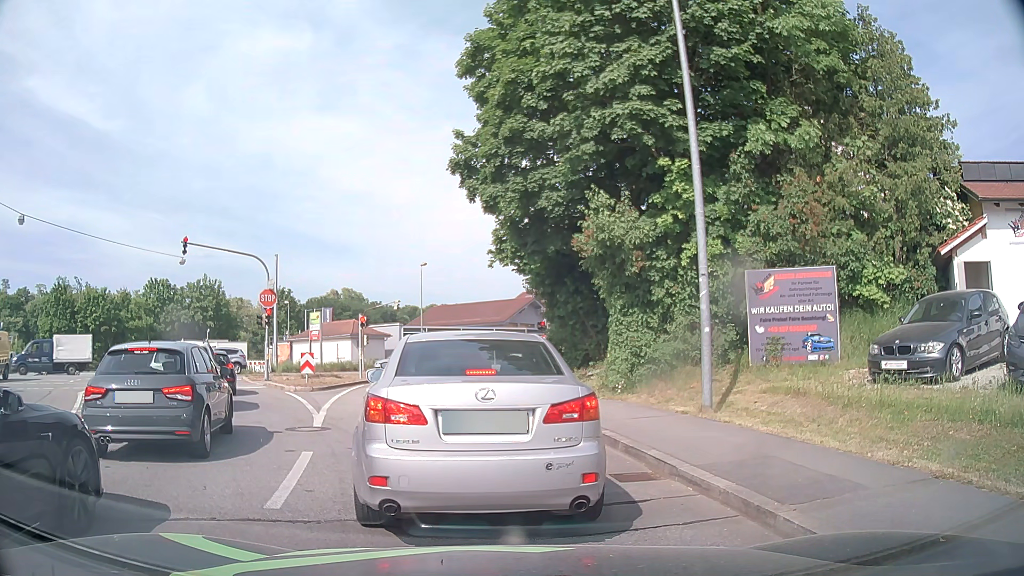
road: tertiary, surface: asphalt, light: Day
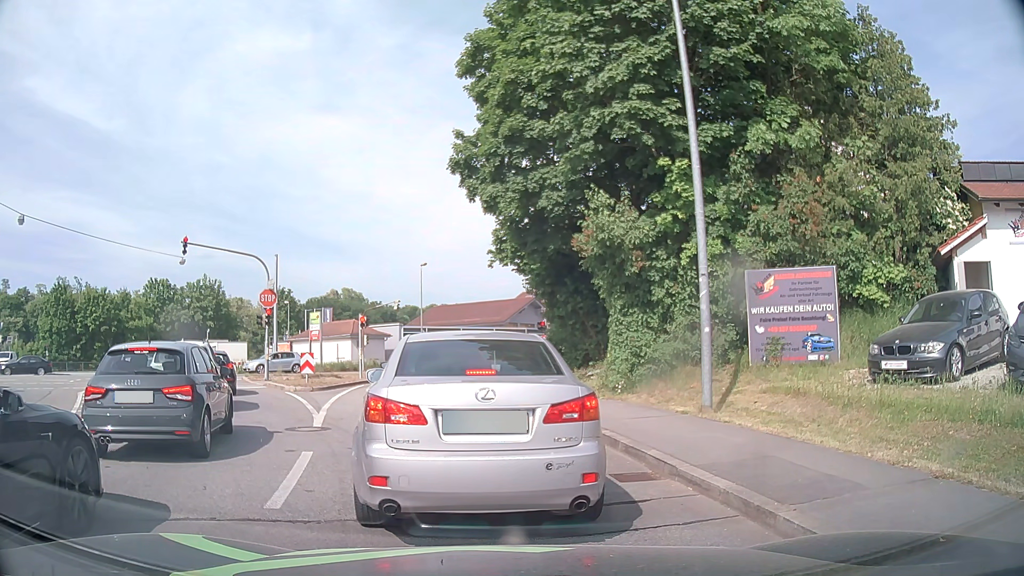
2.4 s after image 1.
(0.0, 0.0) m; 0°
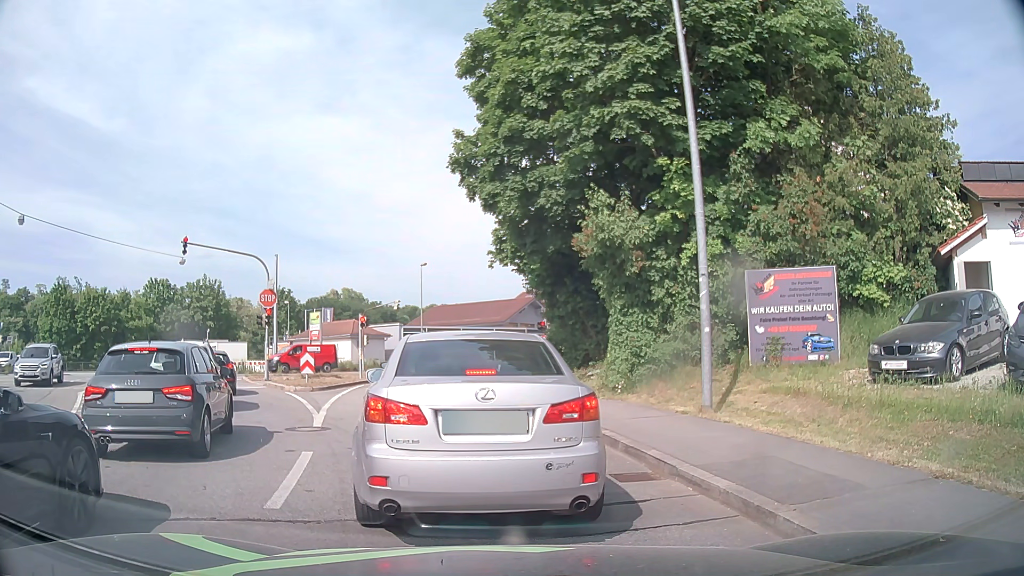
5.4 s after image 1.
(0.0, 0.0) m; 0°
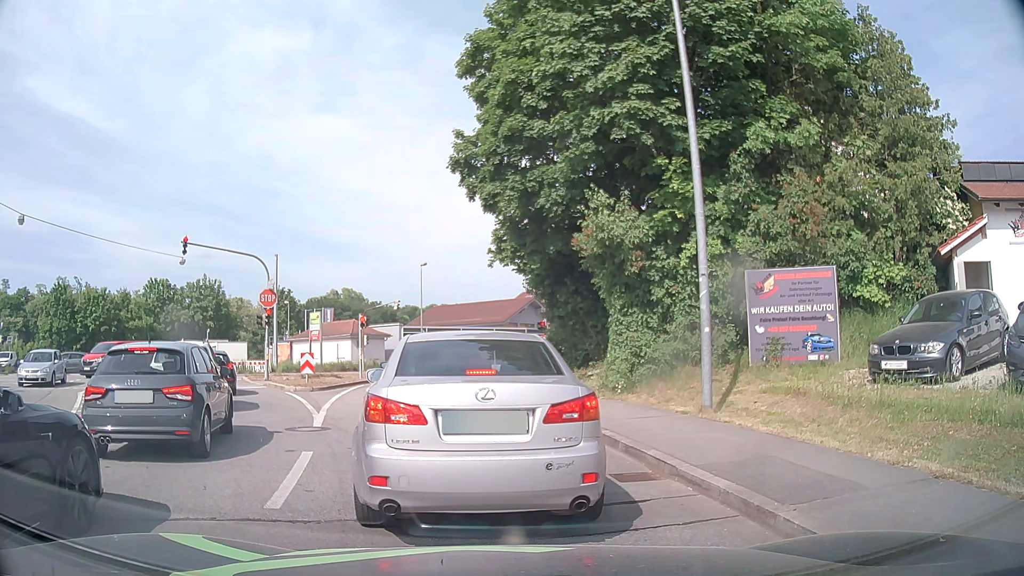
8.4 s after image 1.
(0.0, 0.0) m; 0°
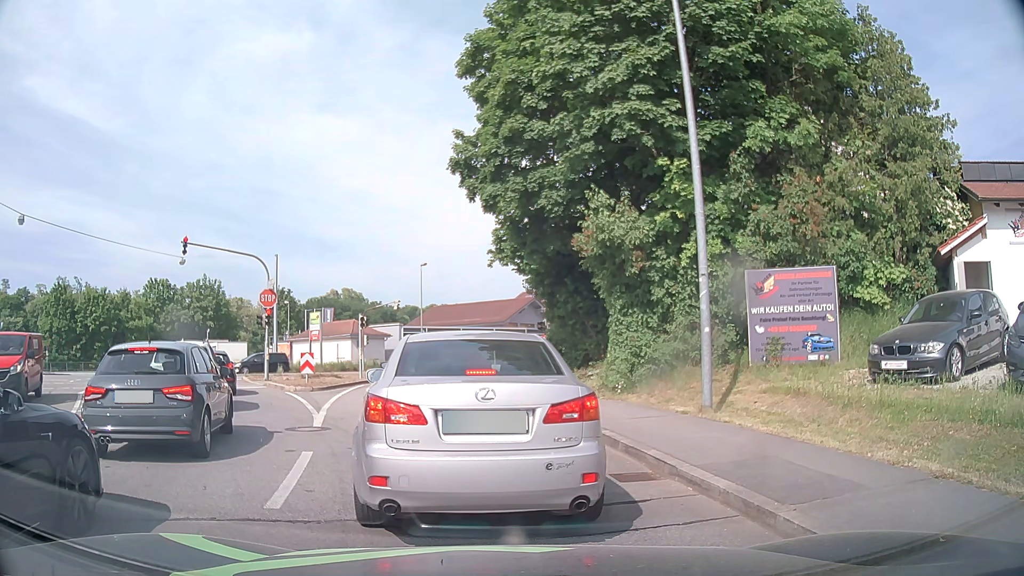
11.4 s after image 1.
(0.0, 0.0) m; 0°
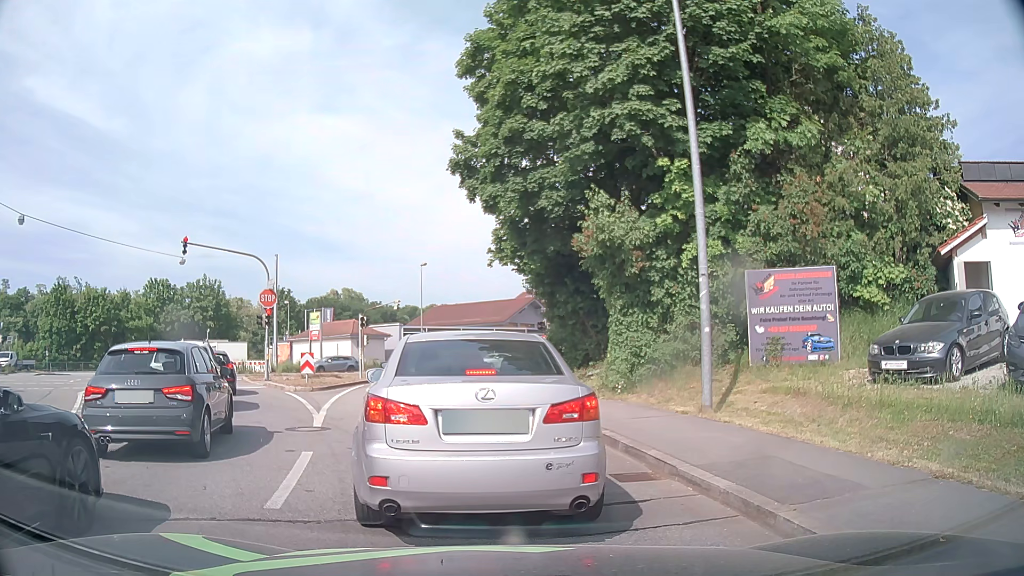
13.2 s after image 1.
(0.0, 0.0) m; 0°
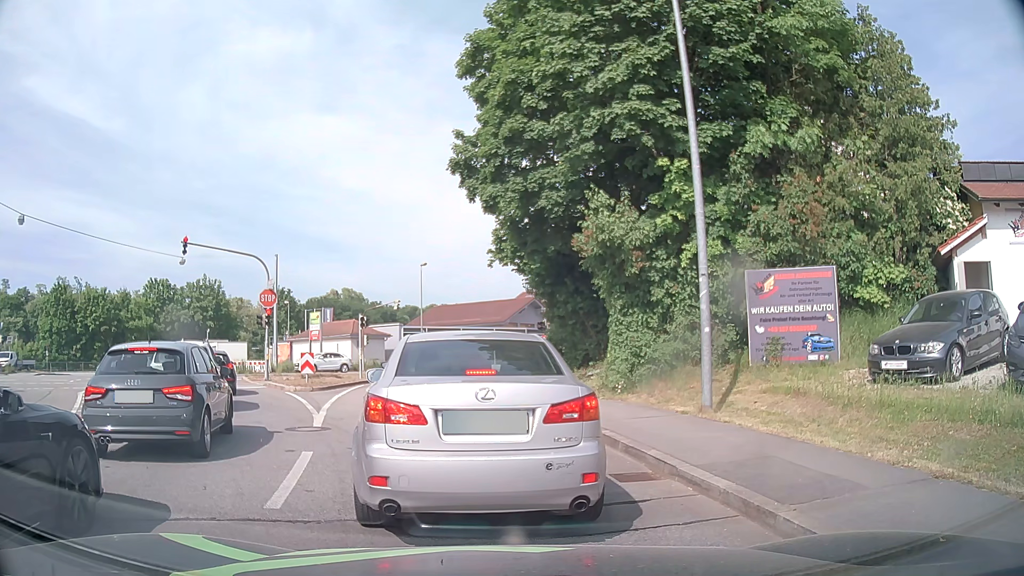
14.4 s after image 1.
(0.0, 0.0) m; 0°
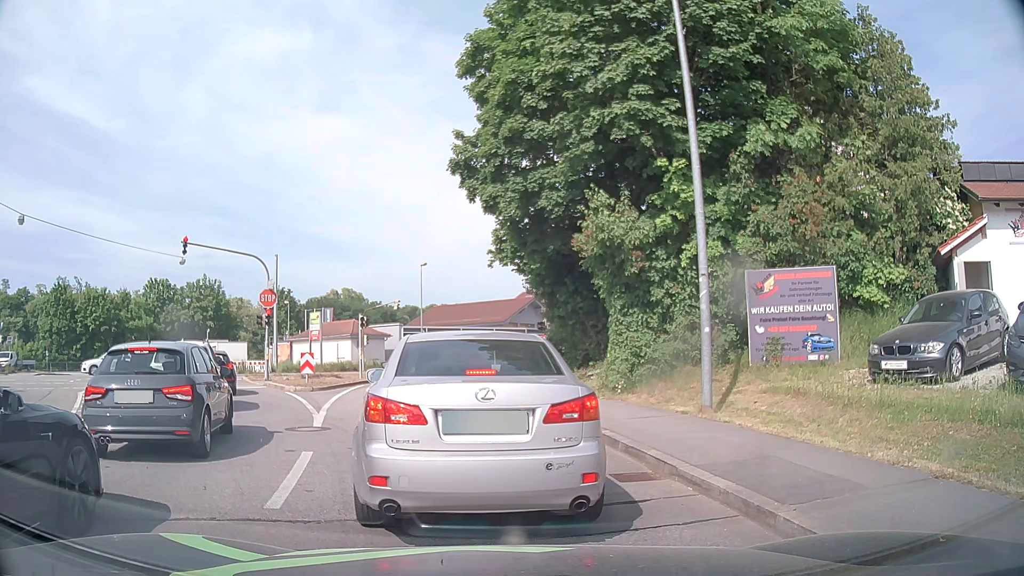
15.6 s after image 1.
(0.0, 0.0) m; 0°
